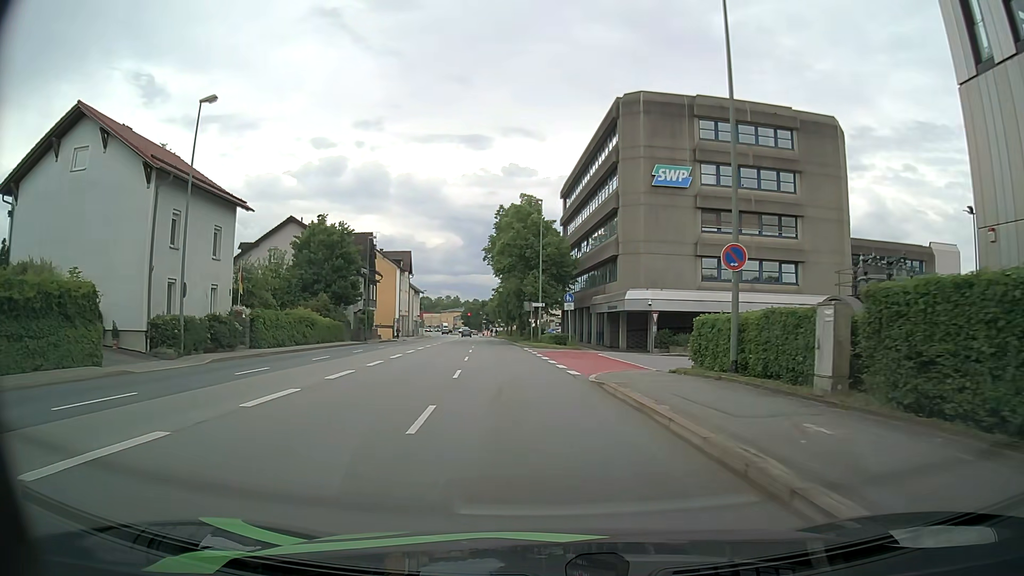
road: primary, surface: asphalt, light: Day
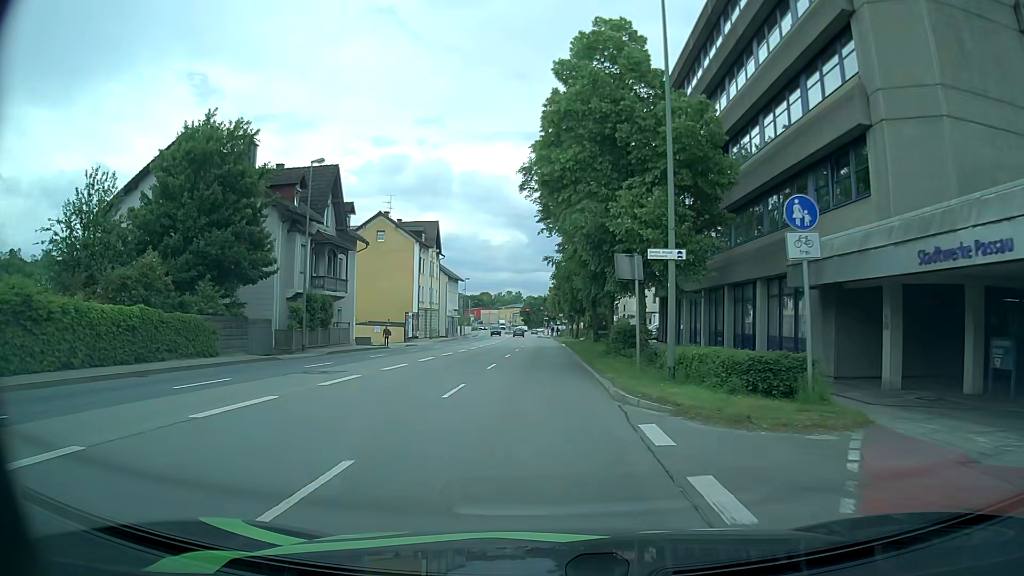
(-1.4, +31.9) m; -5°
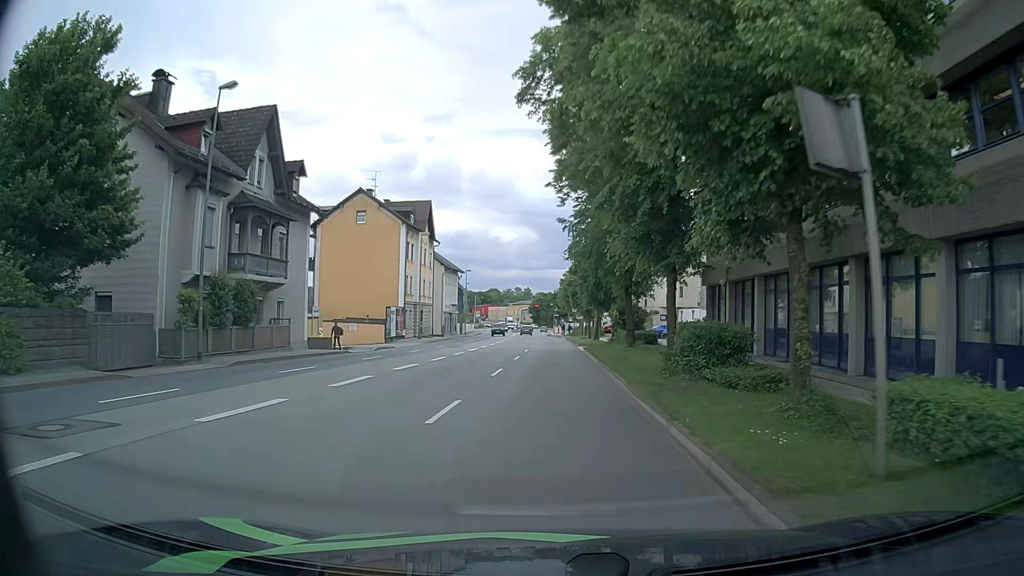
(-0.1, +12.4) m; 0°
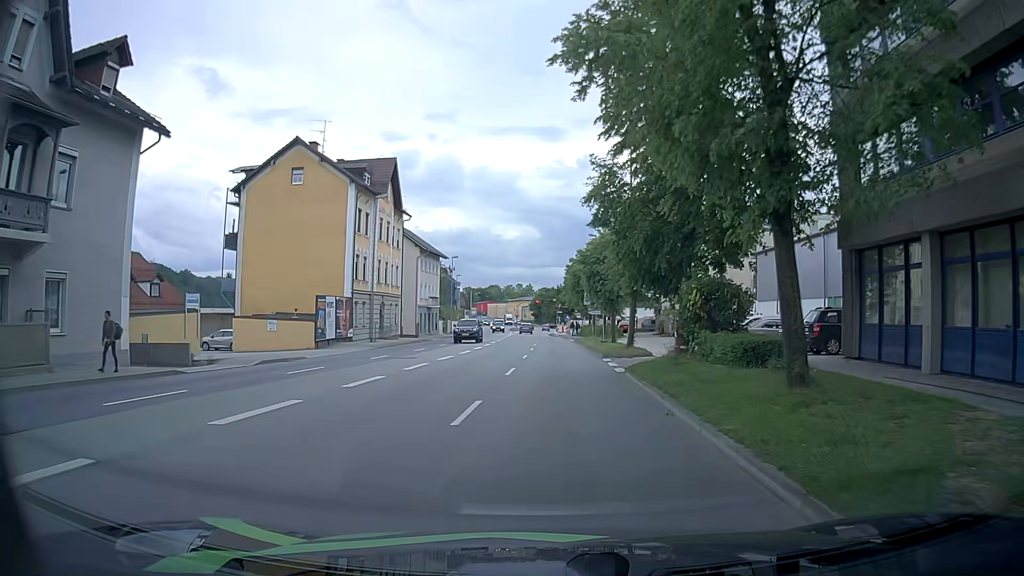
(-0.3, +18.2) m; -2°
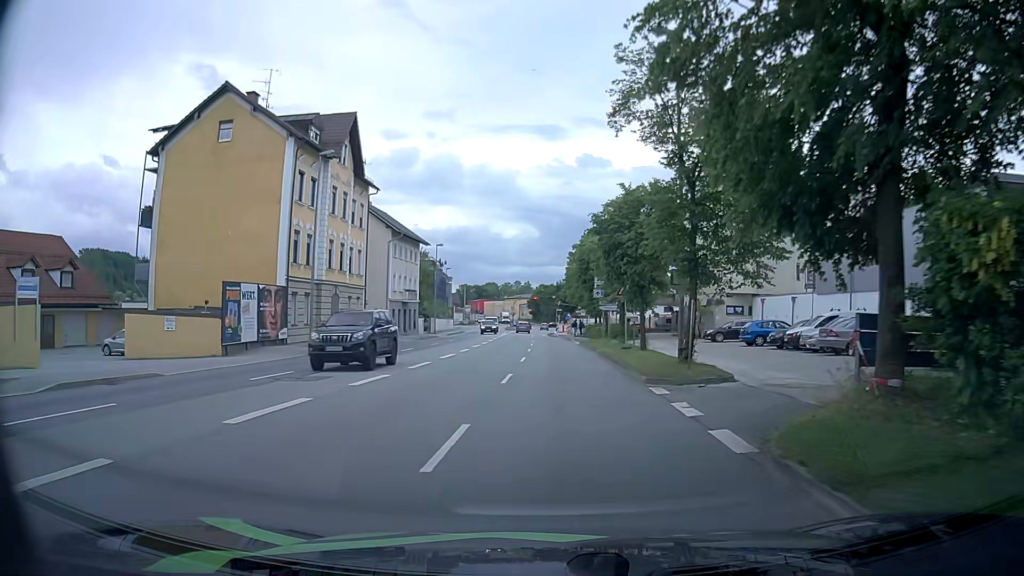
(+0.2, +11.9) m; +1°
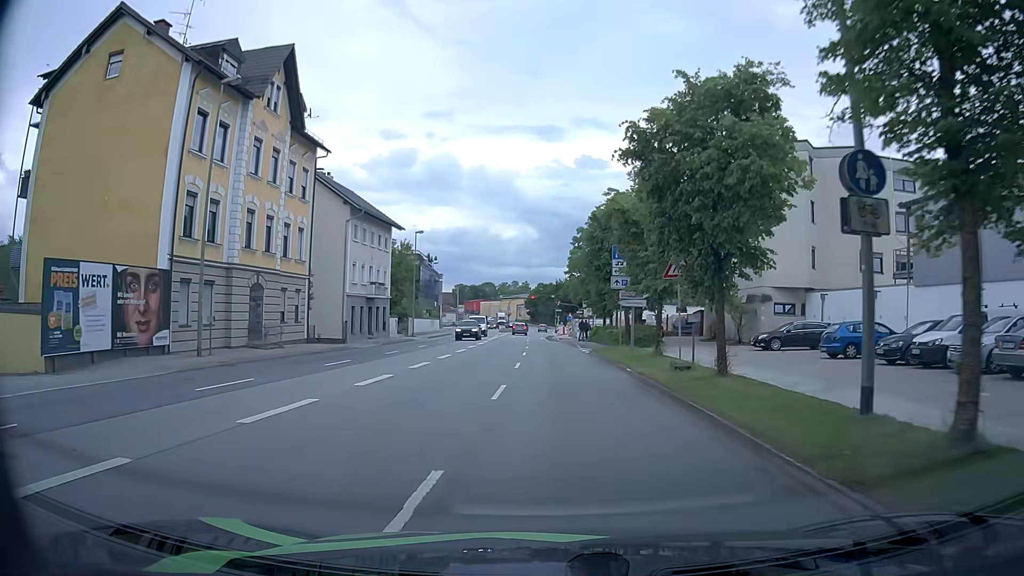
(+0.1, +11.8) m; +1°
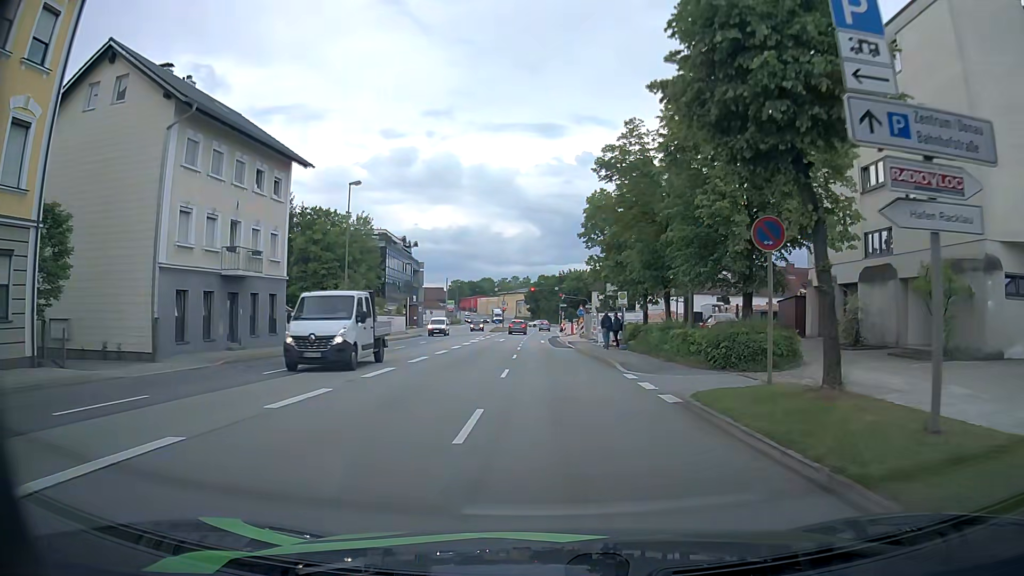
(-0.3, +22.9) m; -1°
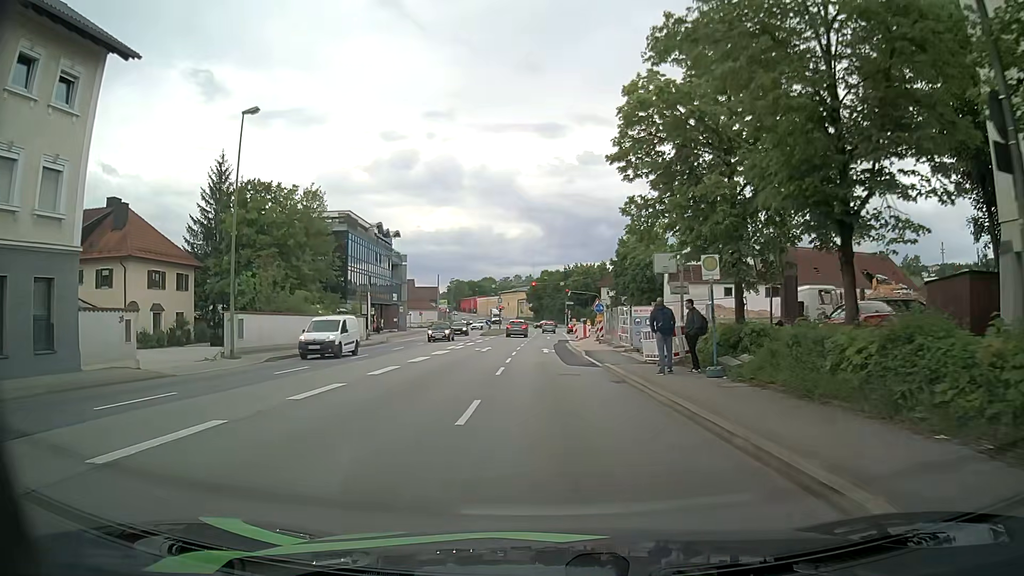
(+0.1, +16.6) m; -1°
(0, +10) (0, +20) (0, +30) (0, +40) (+1, +50) (+2, +60) (+4, +70) (+4, +80) (+4, +90) (+5, +100) m
